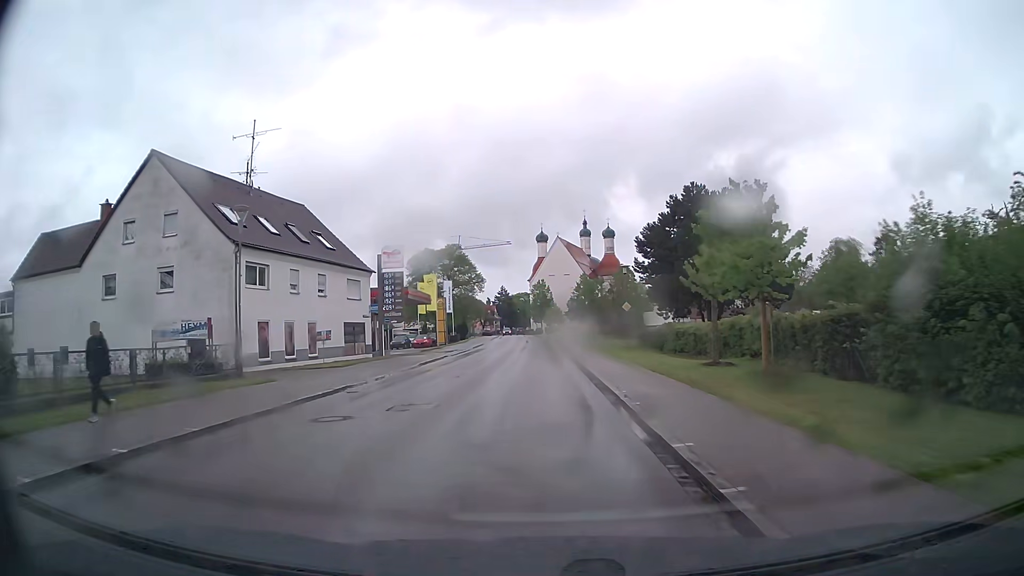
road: tertiary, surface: asphalt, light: Day
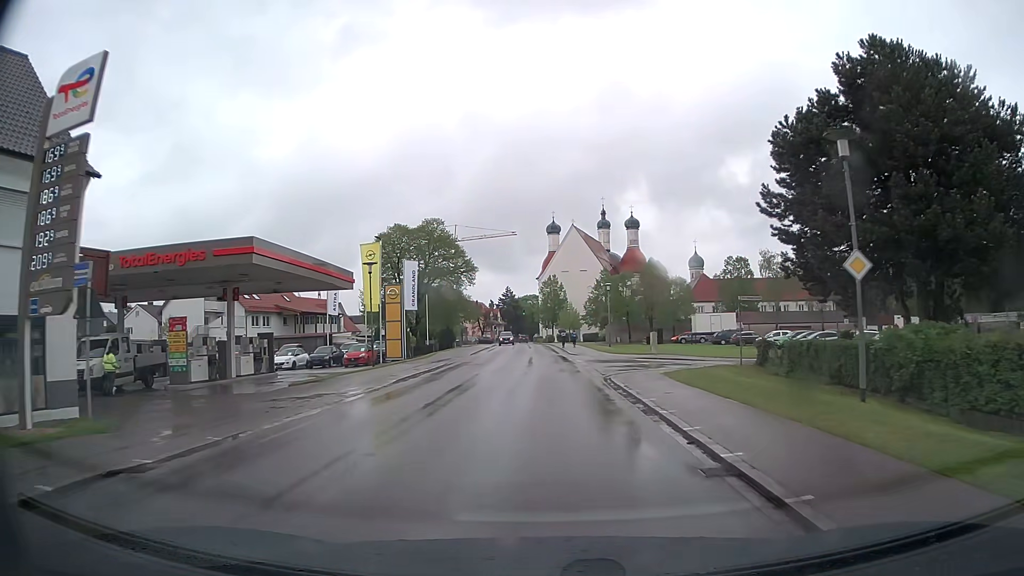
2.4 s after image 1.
(-0.4, +30.5) m; -1°
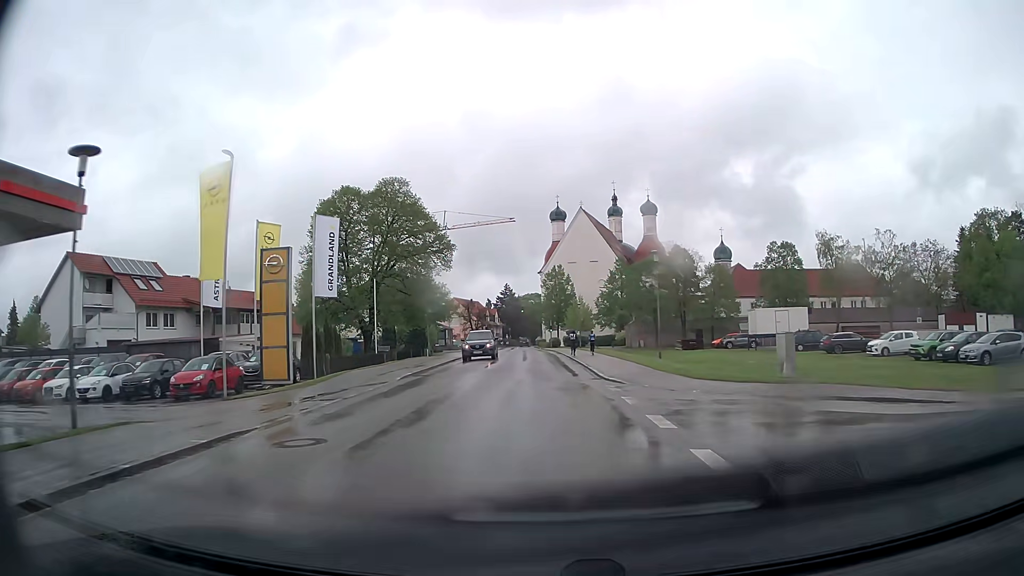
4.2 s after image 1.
(-0.1, +22.8) m; 0°
